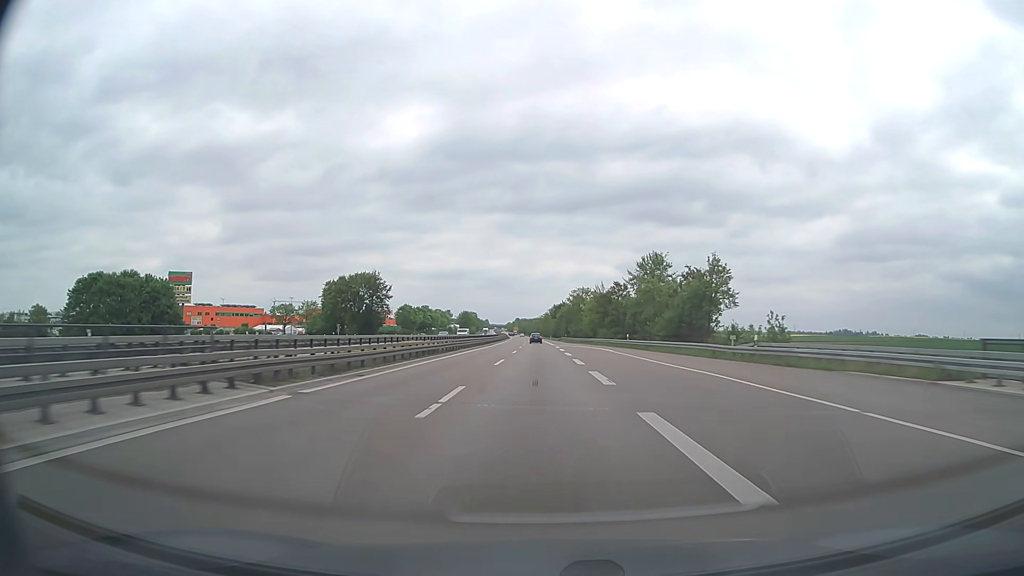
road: trunk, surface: asphalt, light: Day
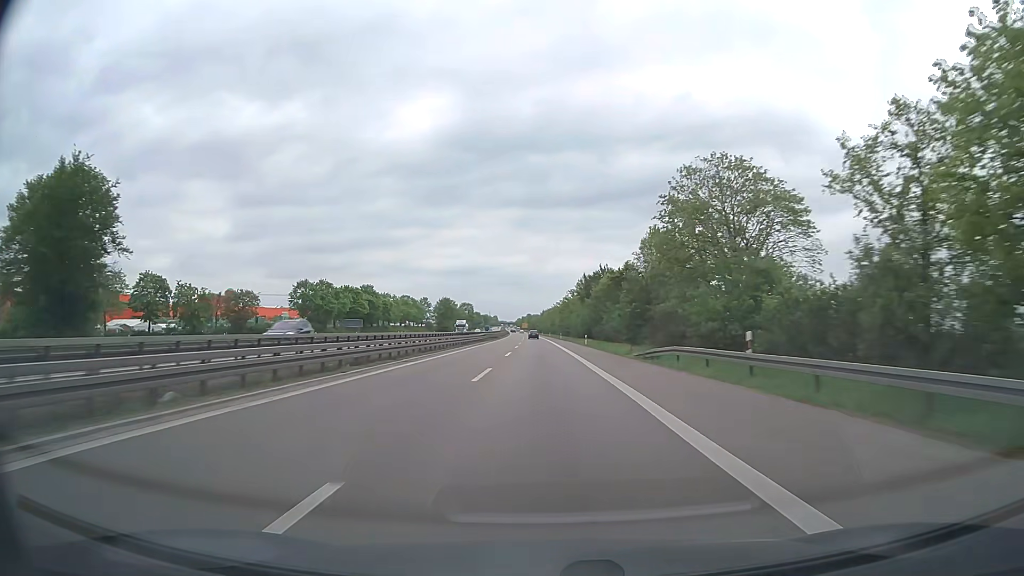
(-1.0, +101.5) m; -1°
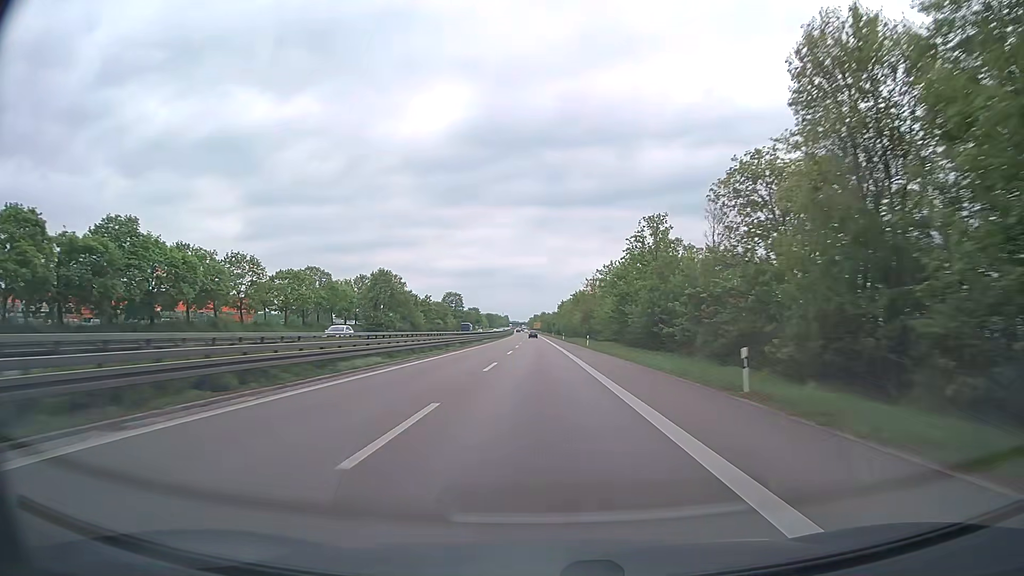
(-1.5, +101.8) m; -1°
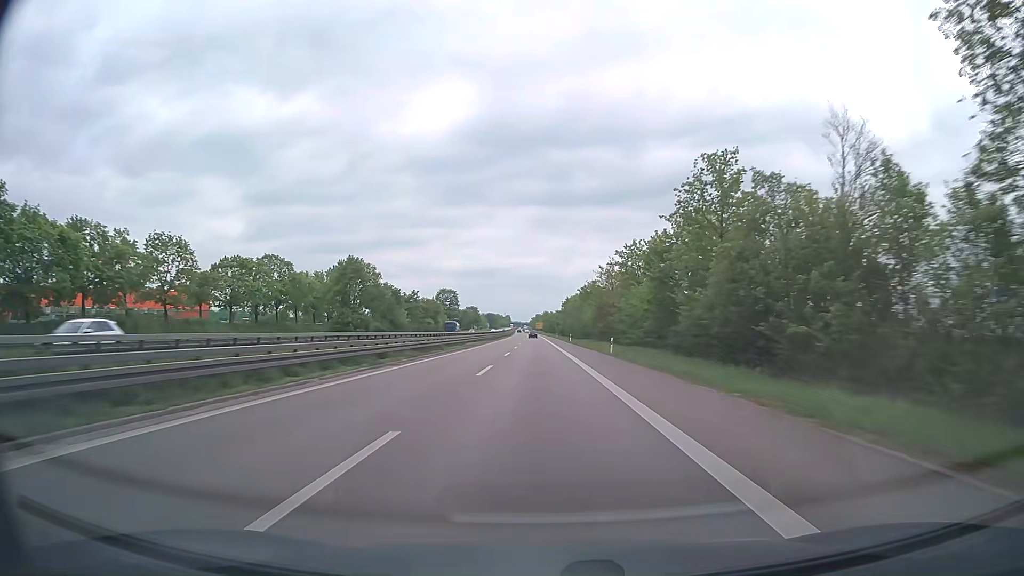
(0.0, +20.4) m; 0°
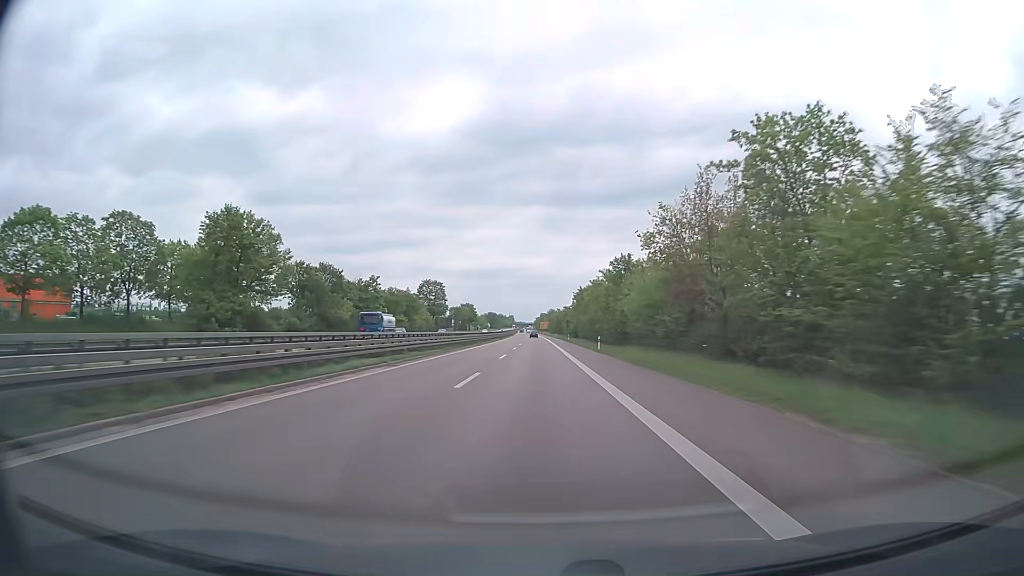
(-0.2, +40.8) m; 0°
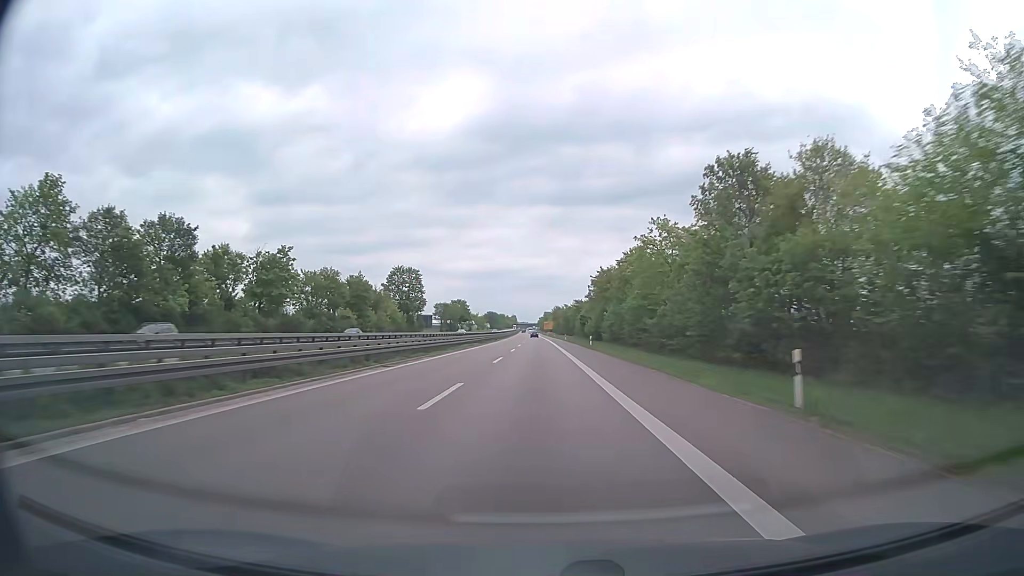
(-0.1, +40.8) m; 0°
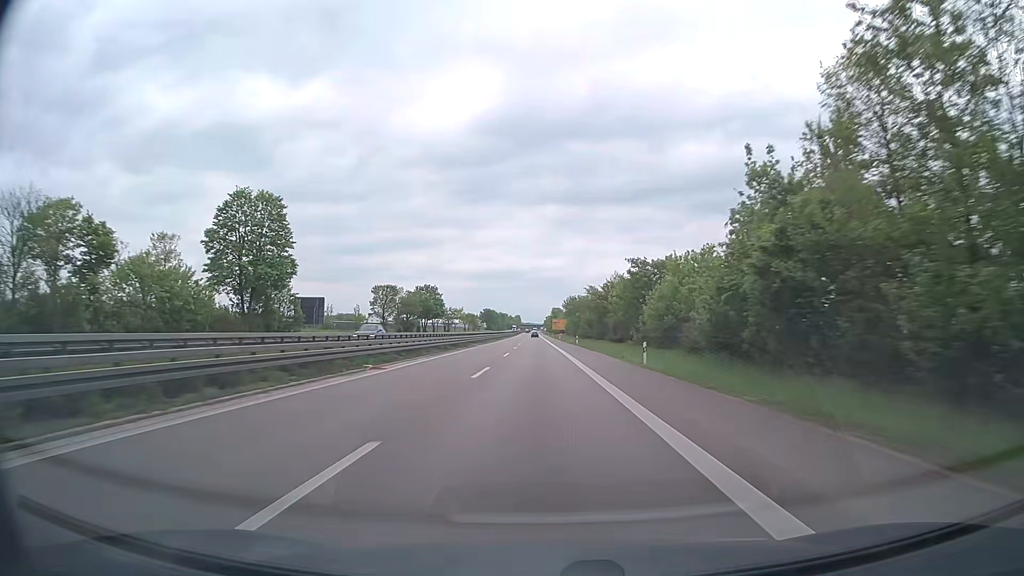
(-0.4, +81.7) m; 0°
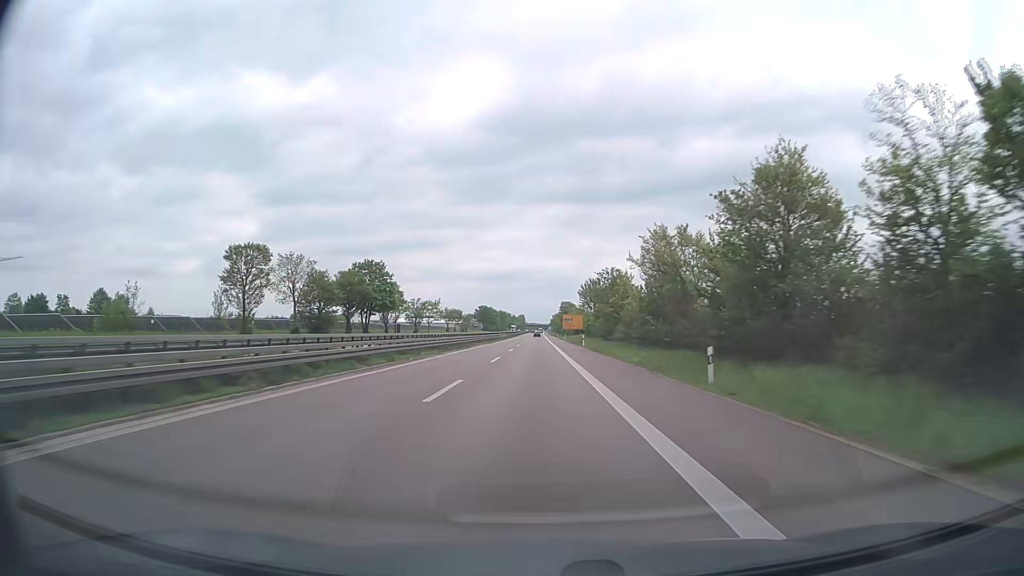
(-0.2, +61.2) m; -1°
(0, +10) (0, +20) (0, +30) (0, +40) (0, +50) (0, +60) (0, +70) (0, +80) (0, +90) (0, +100) m
